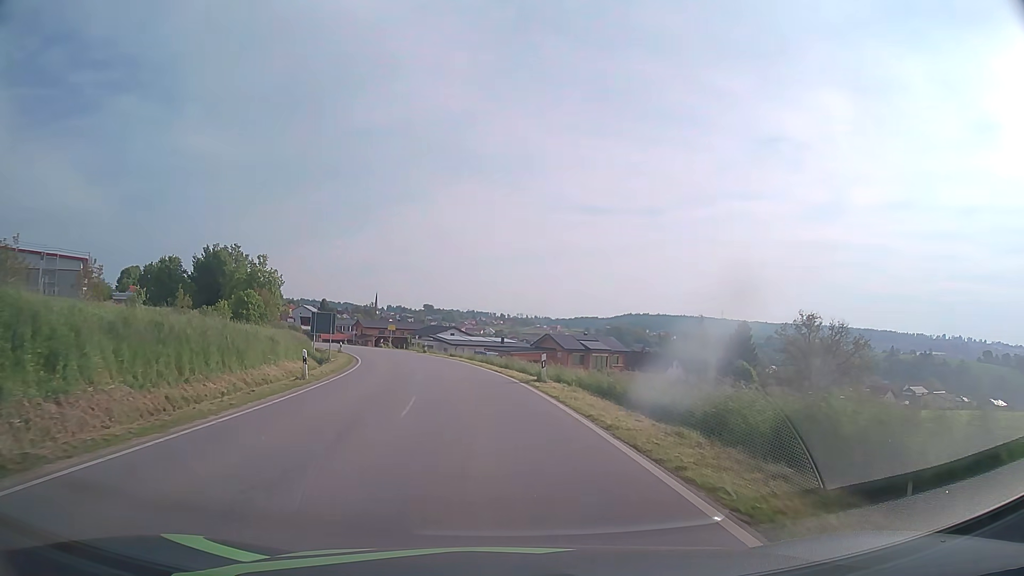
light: Day
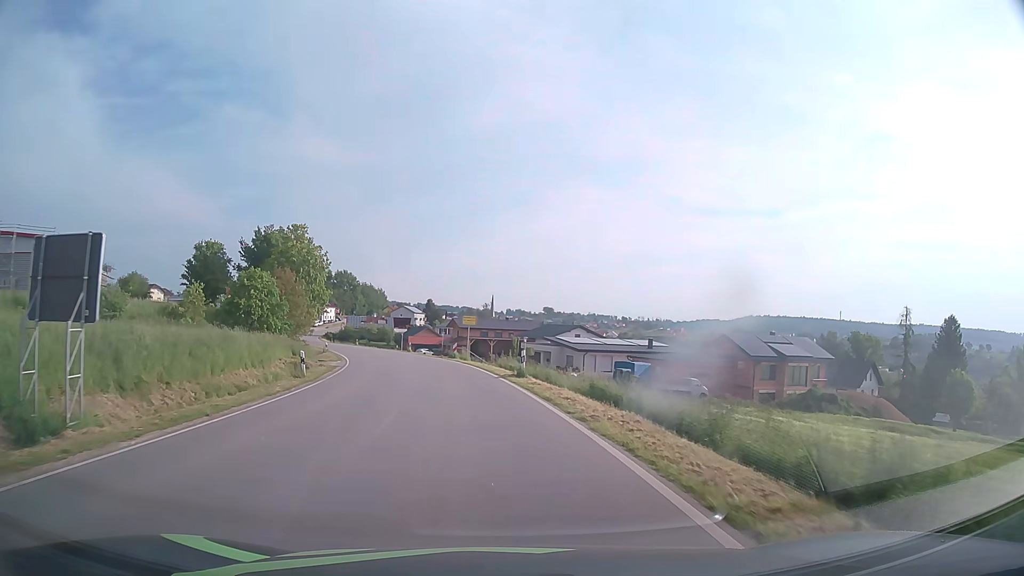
(-3.5, +38.0) m; -10°
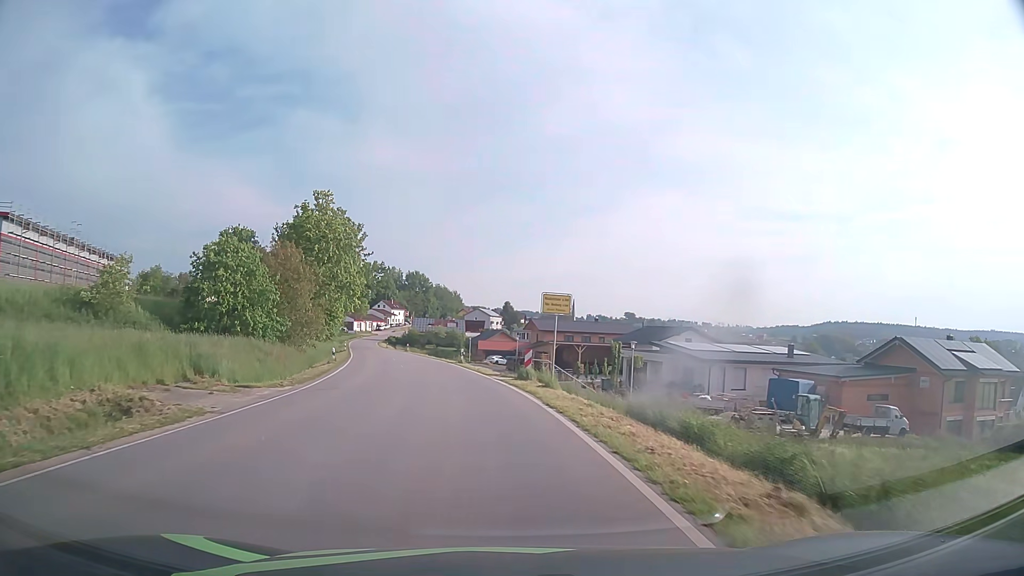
(-1.3, +22.5) m; -7°
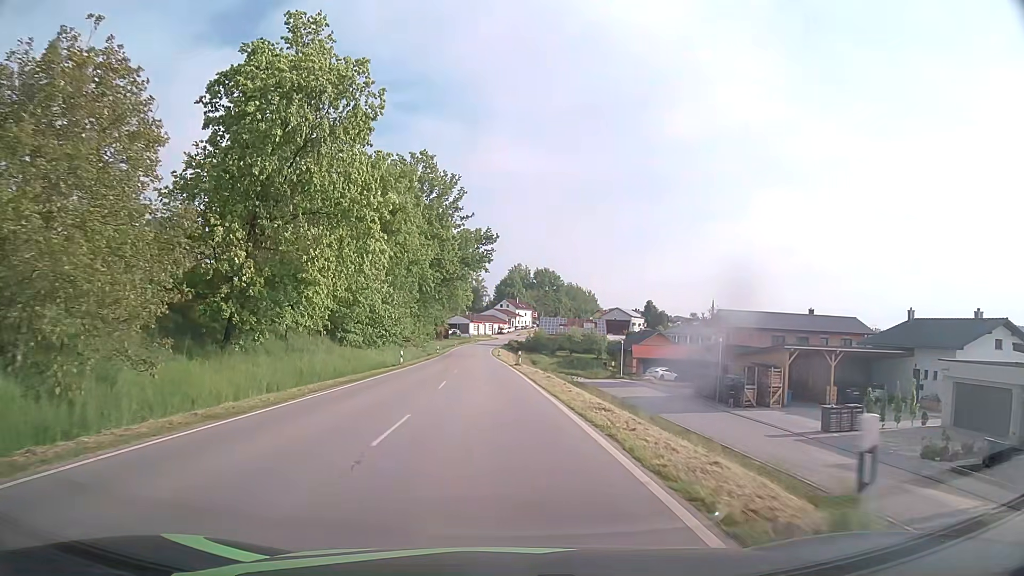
(-3.9, +38.0) m; -11°
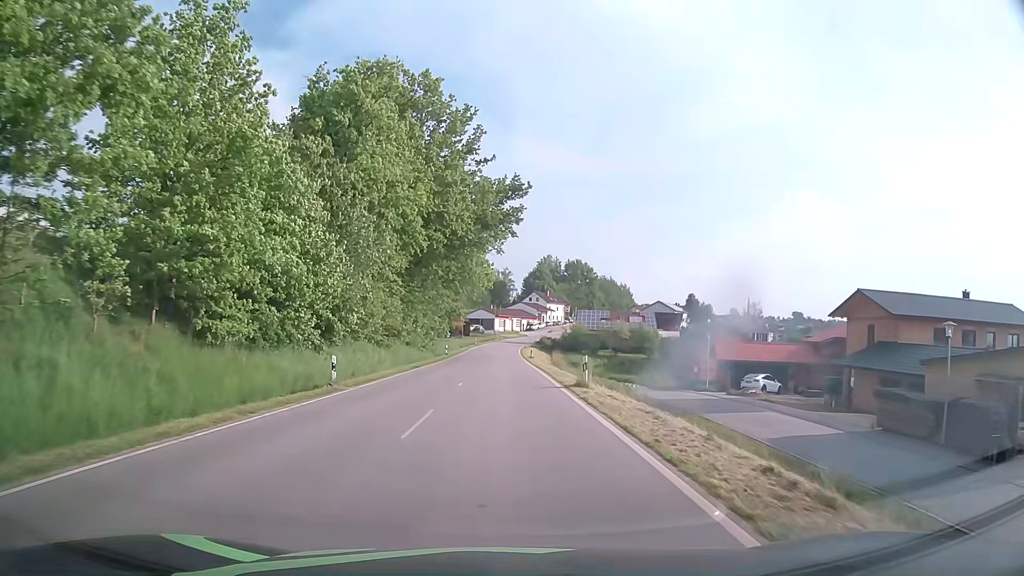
(-0.6, +23.3) m; -2°
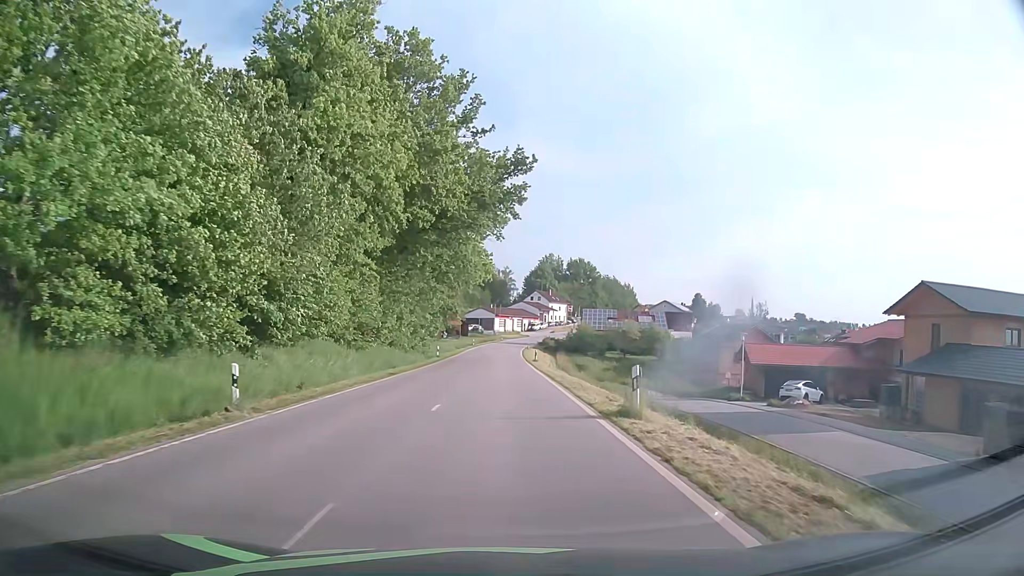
(-0.1, +7.9) m; -1°
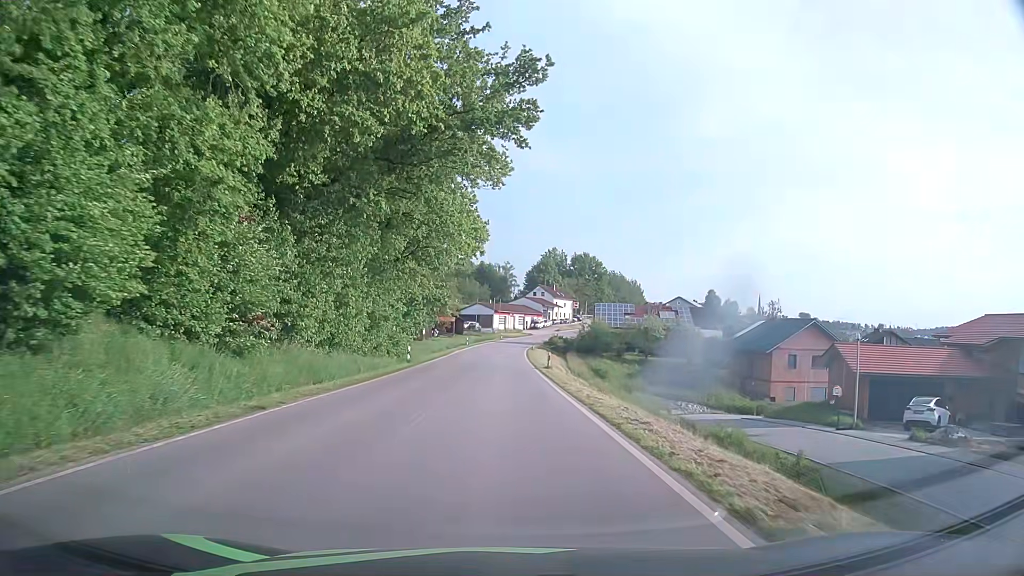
(0.0, +15.8) m; 0°
(0, +10) (0, +20) (0, +30) (0, +40) (0, +50) (0, +60) (0, +70) (+1, +80) (+2, +90) (+3, +100) m
